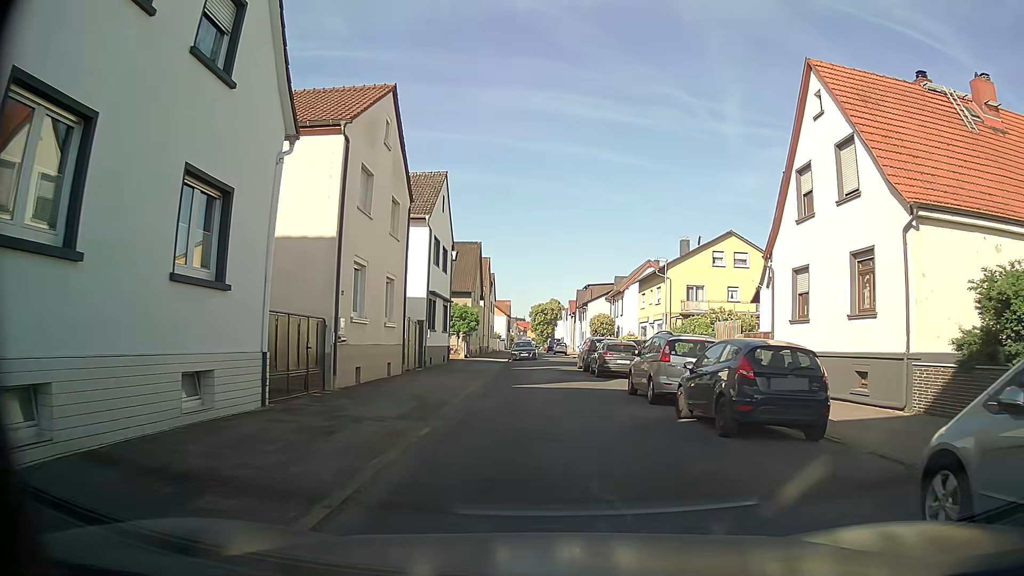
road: residential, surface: asphalt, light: Day
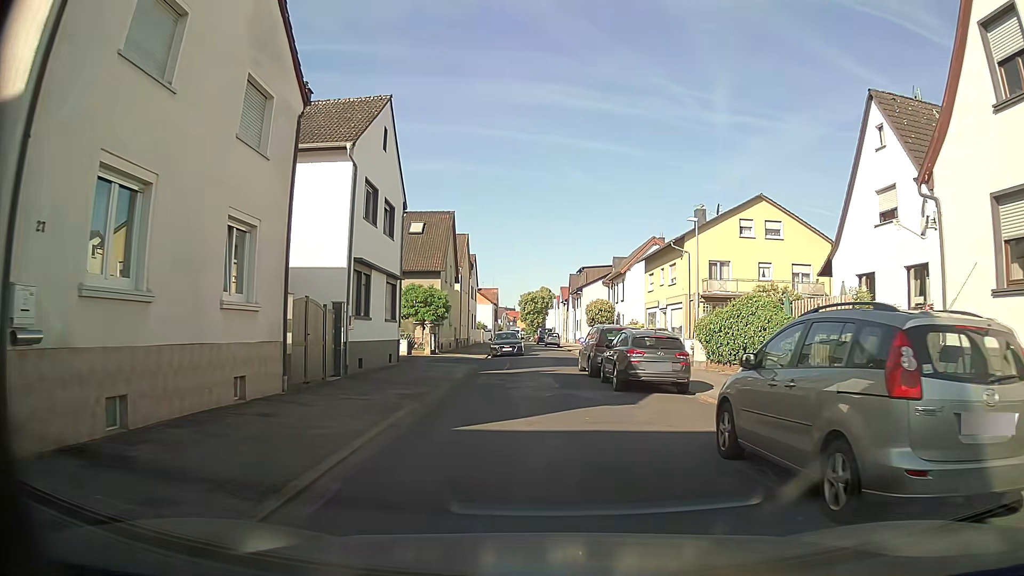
(+0.2, +10.6) m; 0°
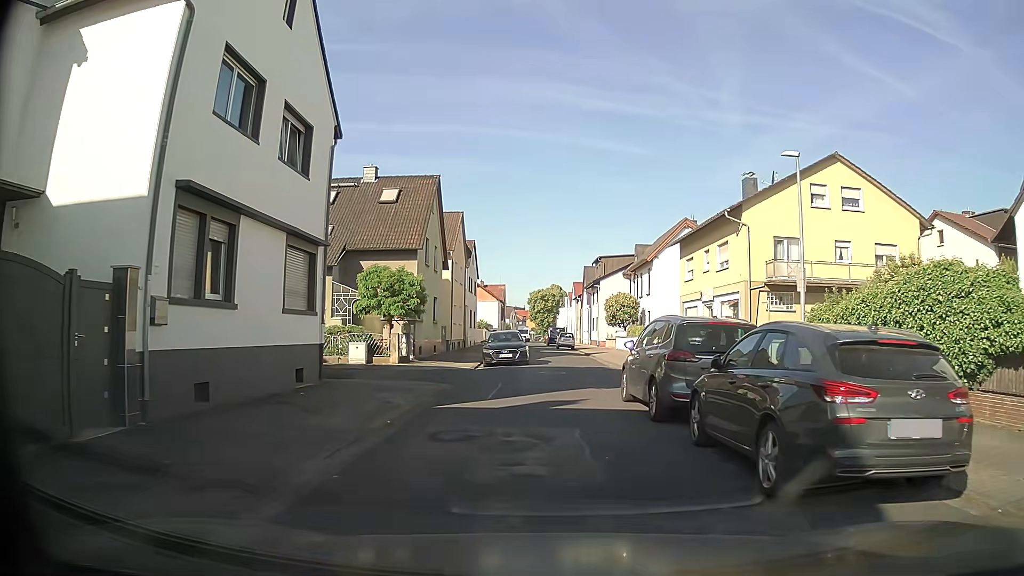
(+0.1, +10.6) m; 0°
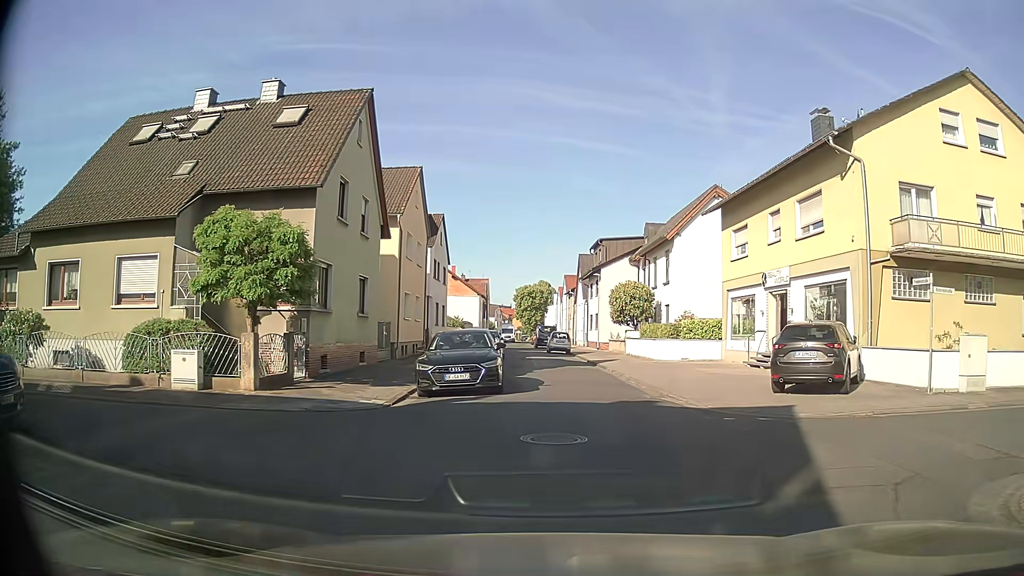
(0.0, +12.8) m; +1°
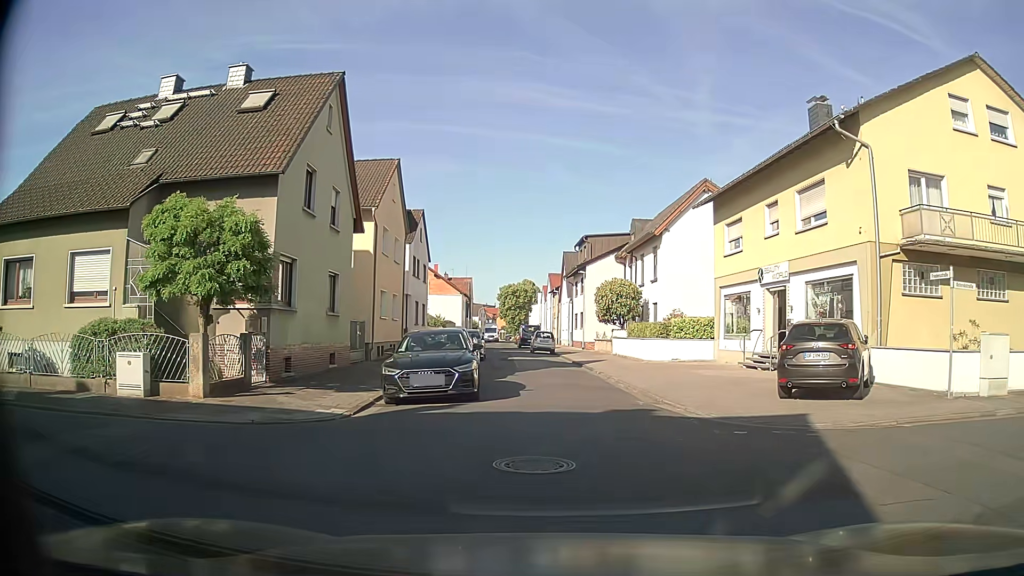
(0.0, +1.5) m; +2°
